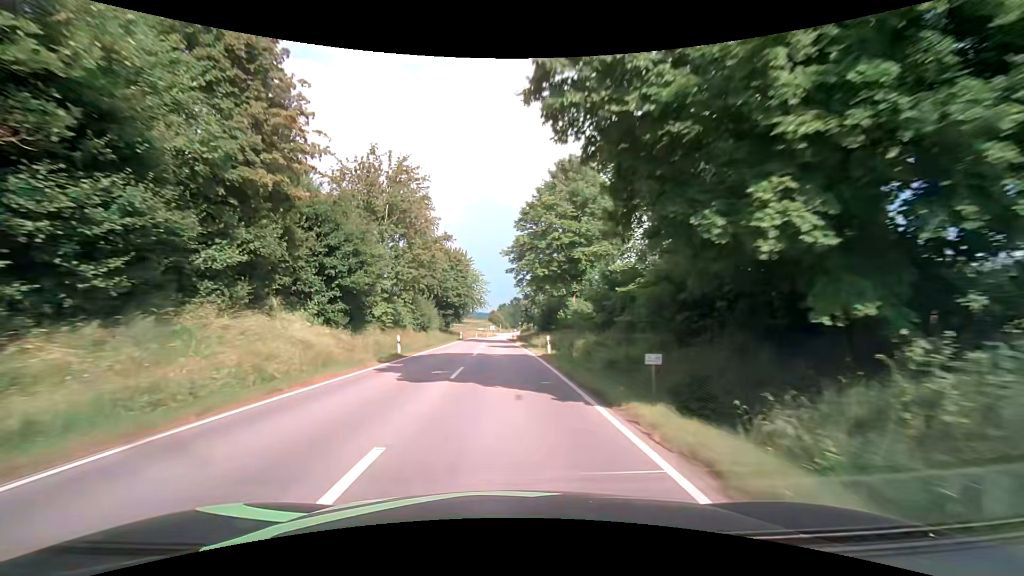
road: secondary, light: Day
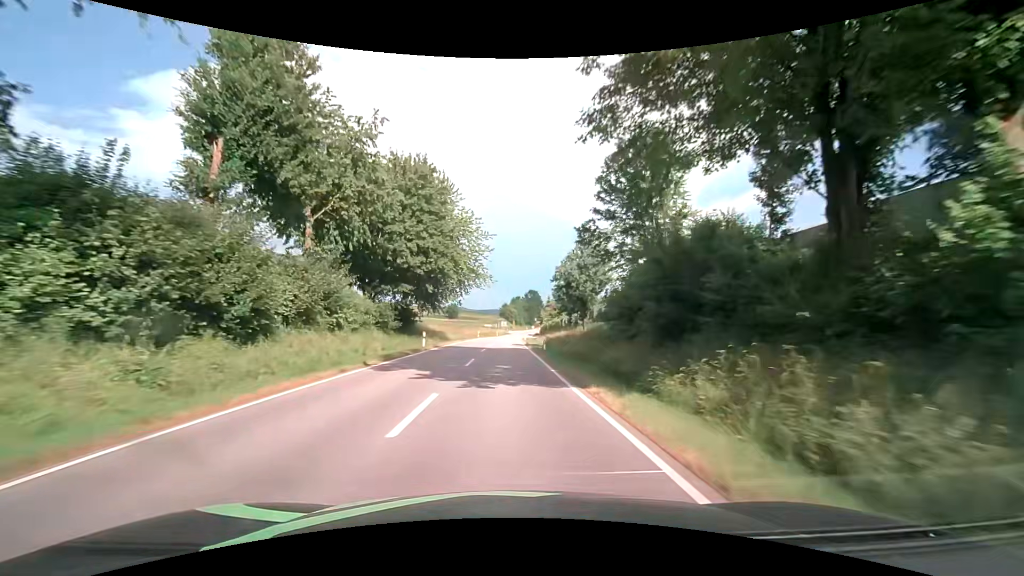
(-0.3, +43.4) m; -1°
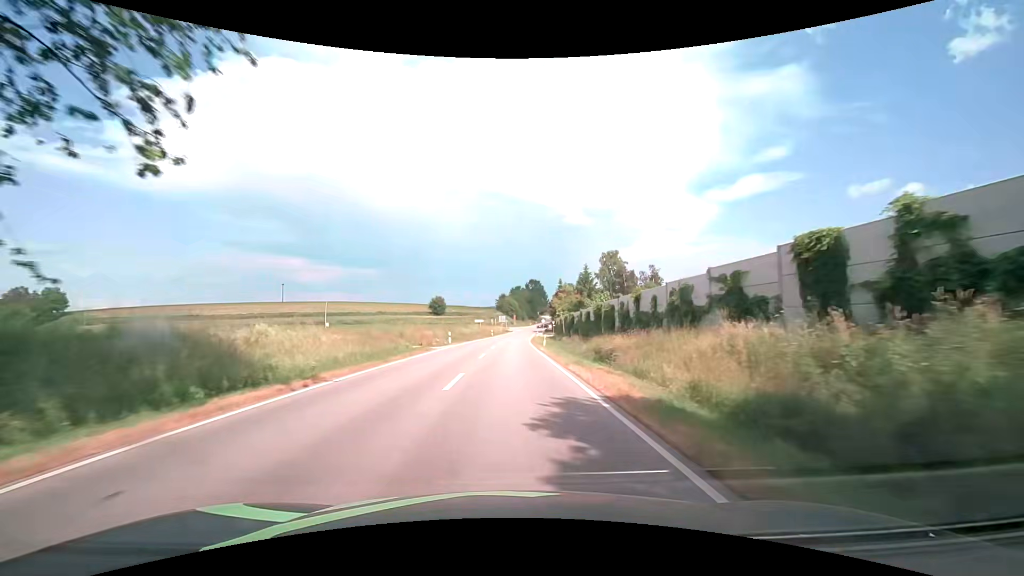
(0.0, +43.4) m; 0°
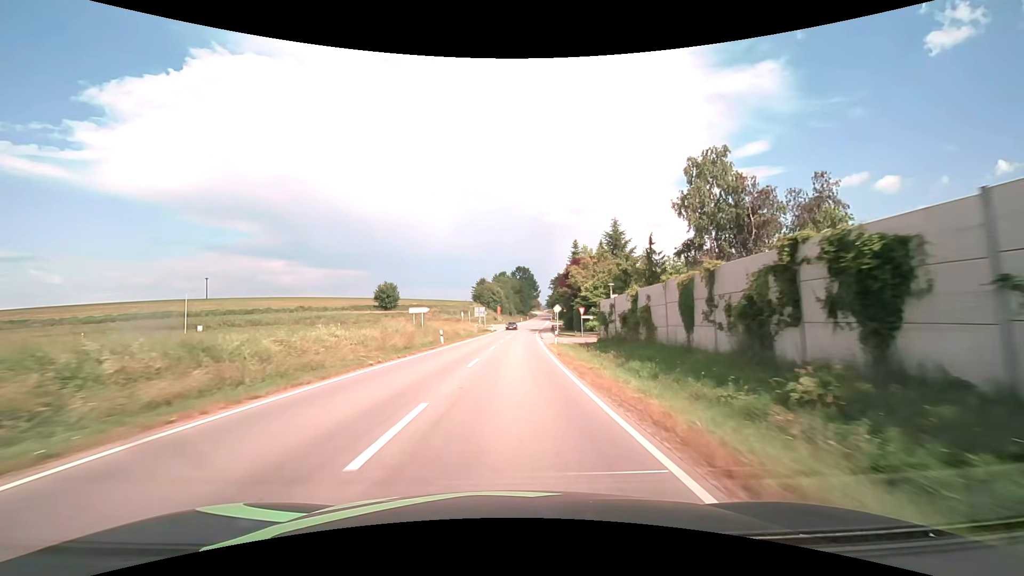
(+1.0, +54.1) m; +2°
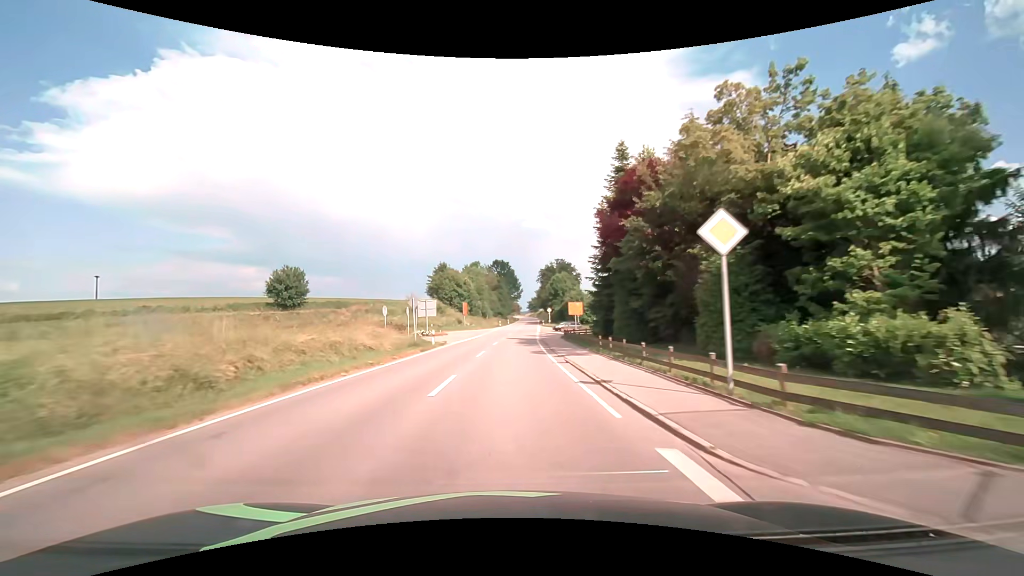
(+1.0, +43.0) m; +2°
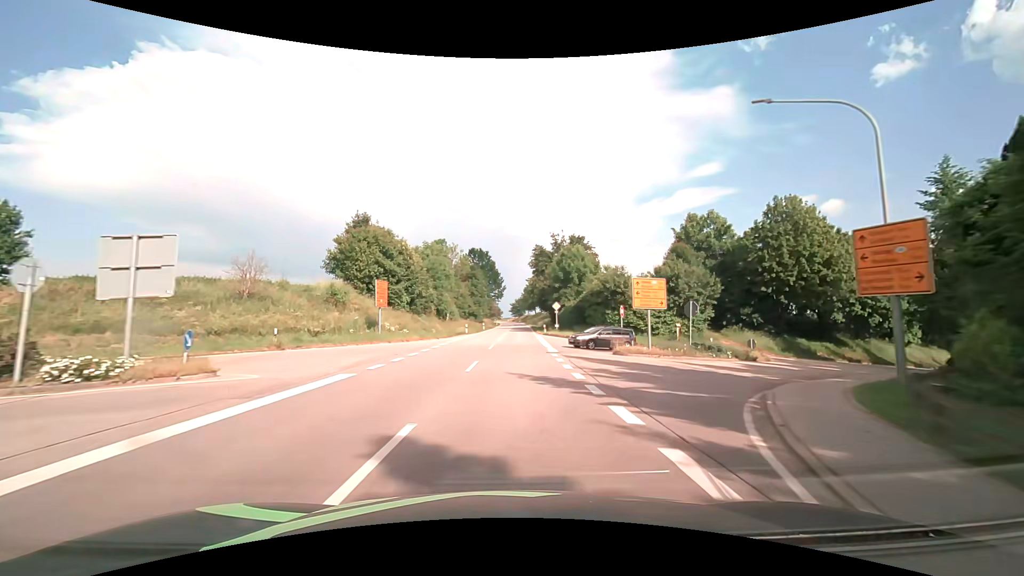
(+0.8, +42.7) m; +2°
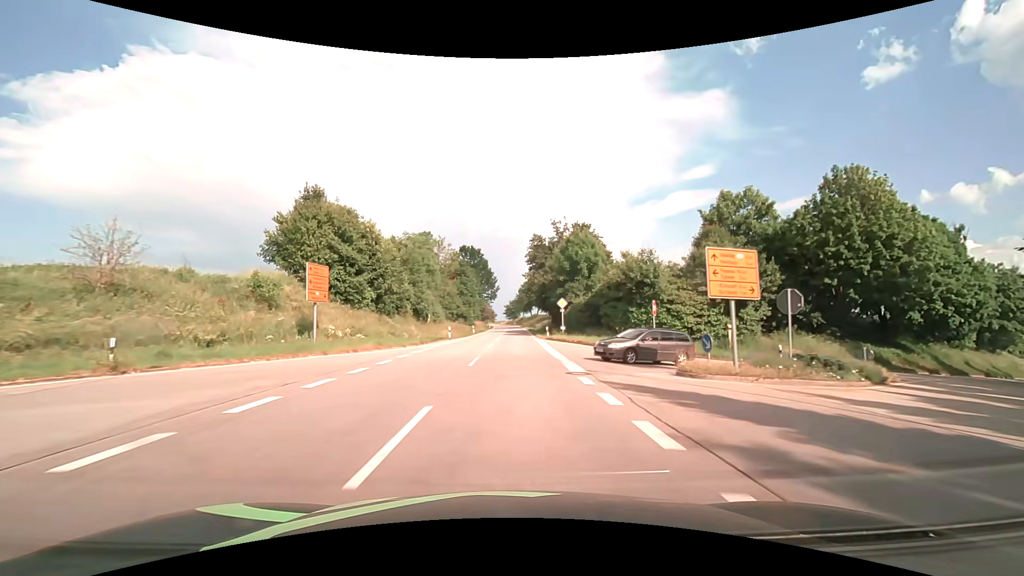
(+0.1, +10.7) m; +1°
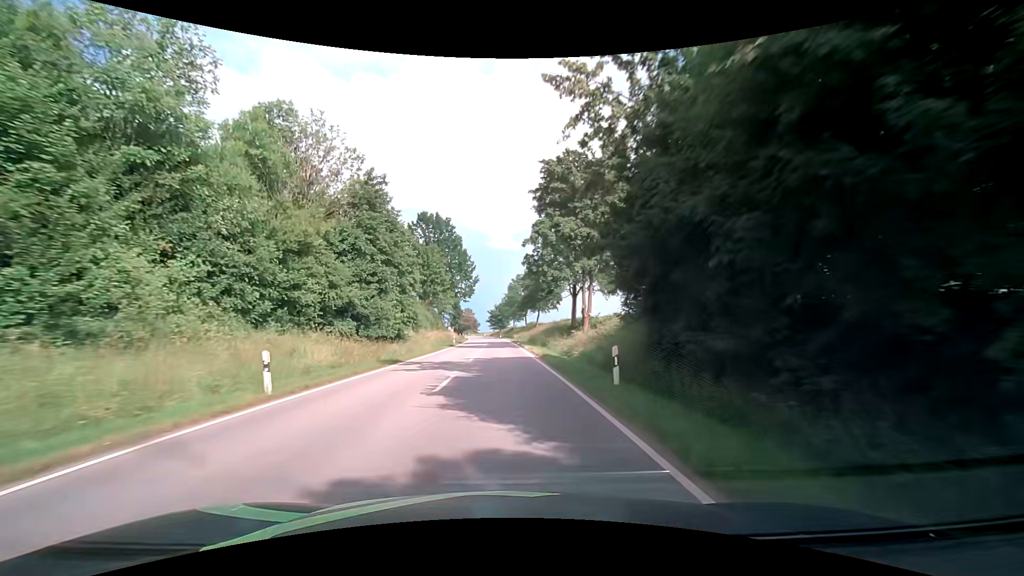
(+1.0, +52.9) m; +2°
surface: asphalt
(0, +10) (0, +20) (0, +30) (0, +40) (-1, +50) (-1, +60) (-1, +70) (-1, +80) (-2, +90) (-2, +100) m
